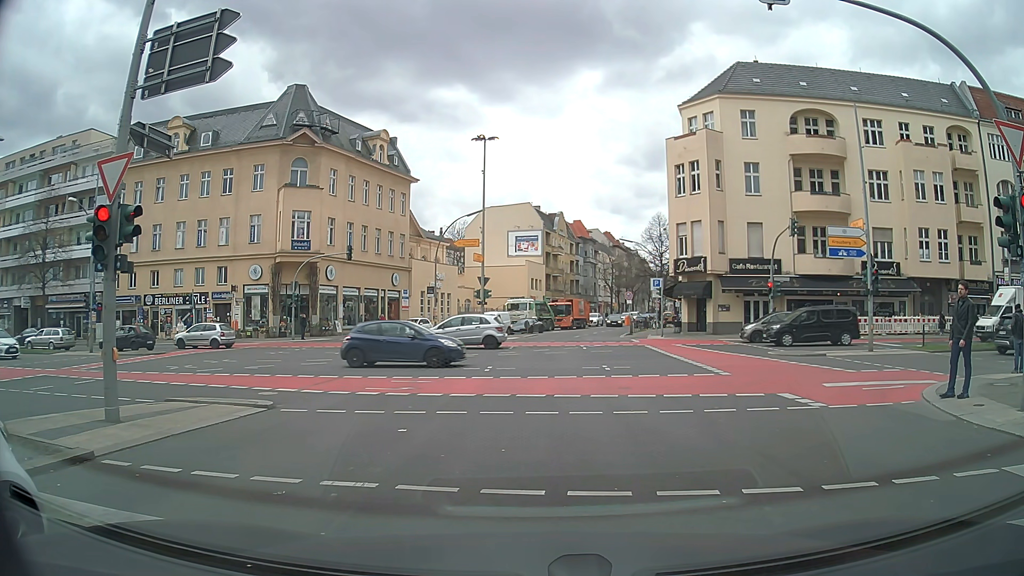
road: tertiary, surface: asphalt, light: Day
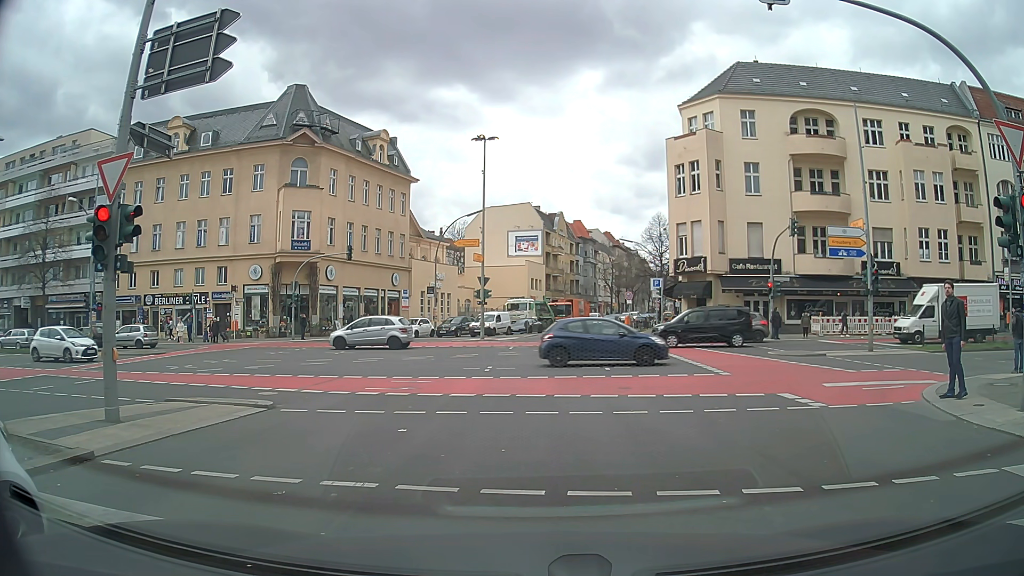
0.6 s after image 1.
(0.0, 0.0) m; 0°
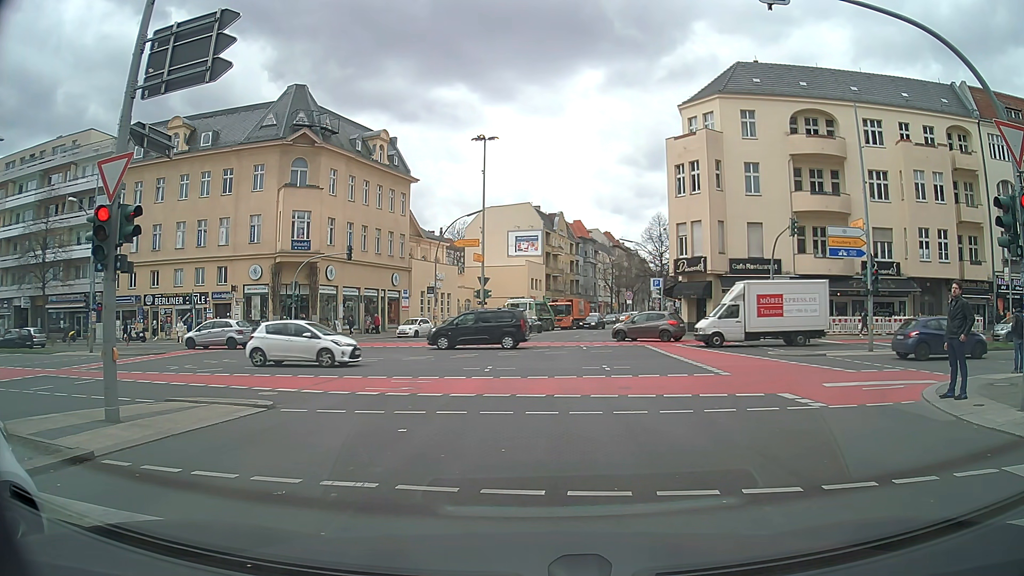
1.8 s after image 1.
(0.0, 0.0) m; 0°
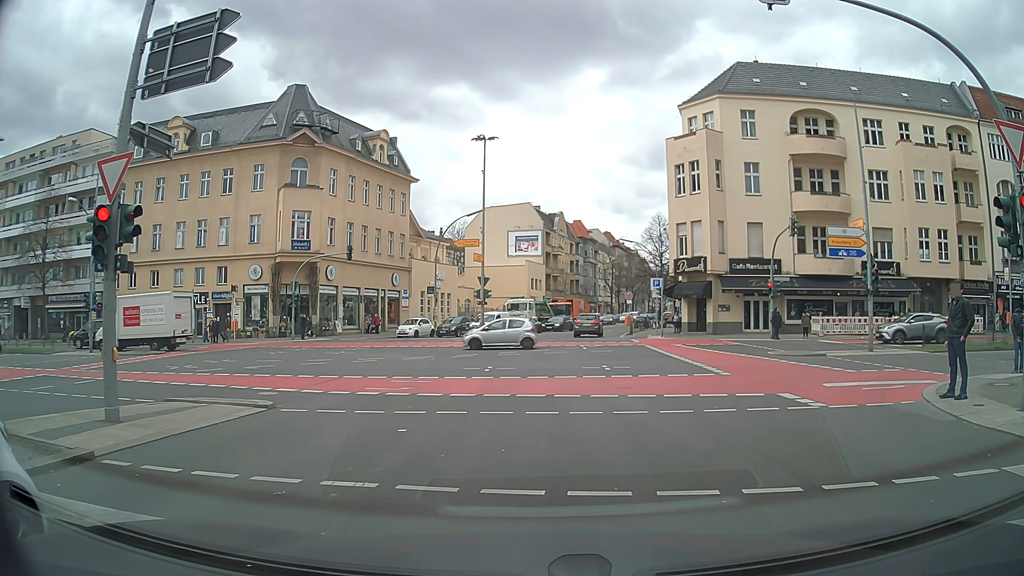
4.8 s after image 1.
(0.0, 0.0) m; 0°
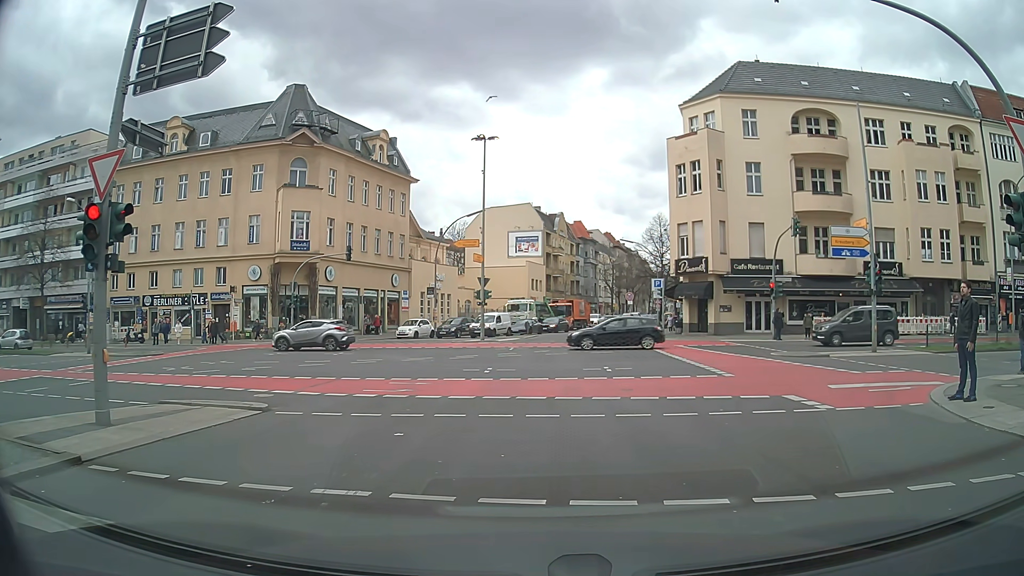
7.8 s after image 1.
(0.0, +0.3) m; 0°
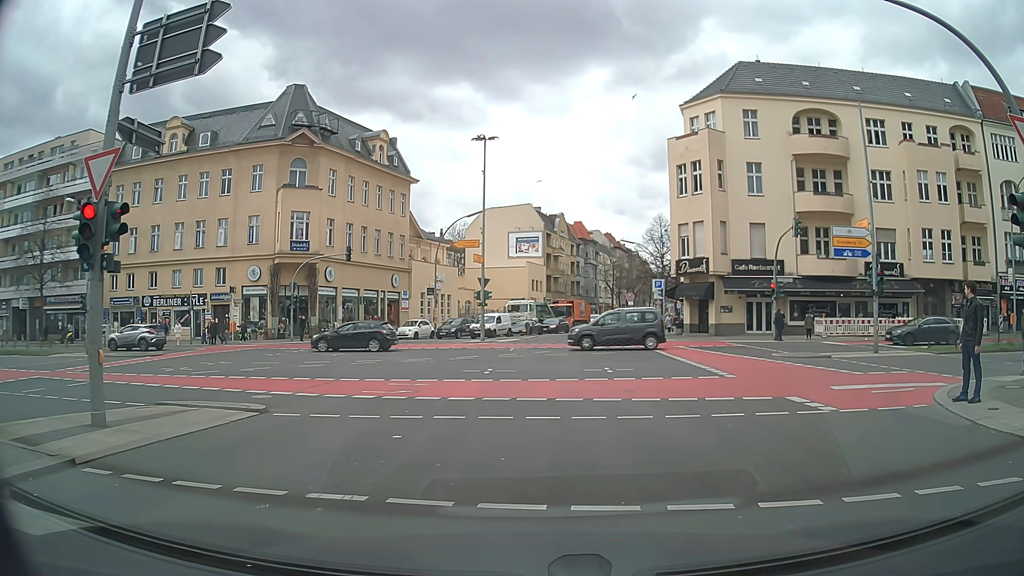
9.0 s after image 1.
(0.0, +0.1) m; 0°
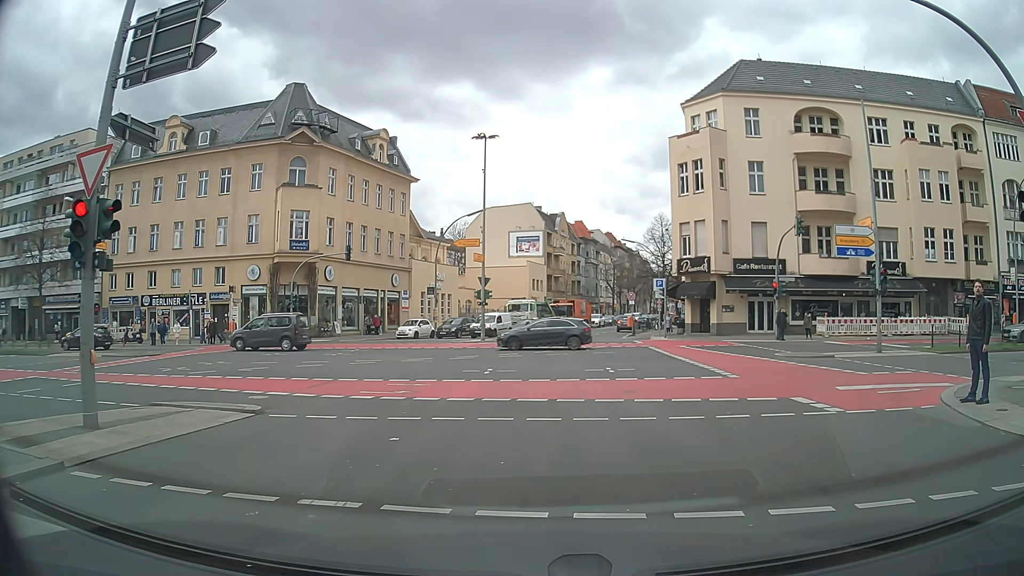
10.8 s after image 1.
(0.0, +0.2) m; 0°
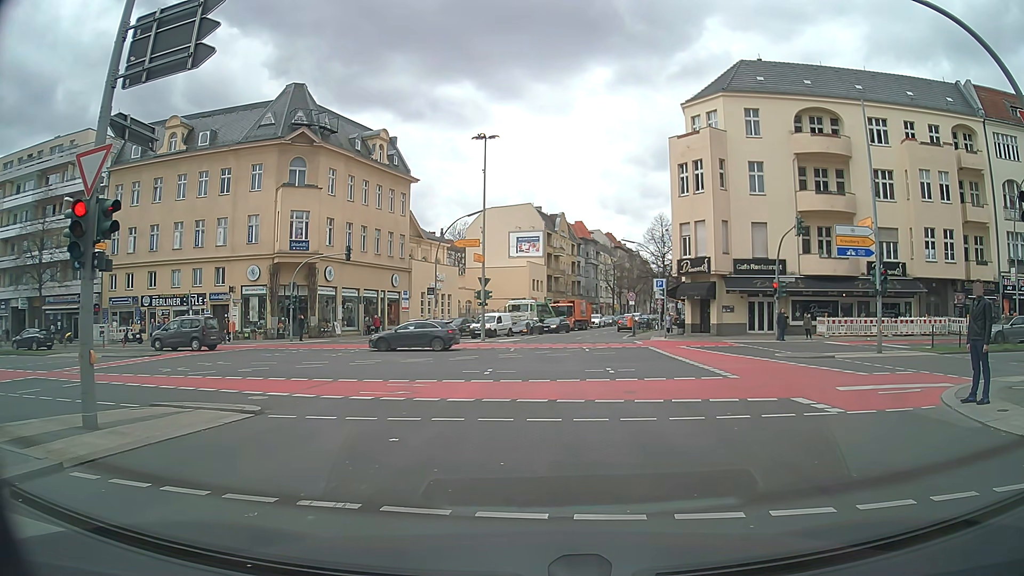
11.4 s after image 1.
(0.0, 0.0) m; 0°
